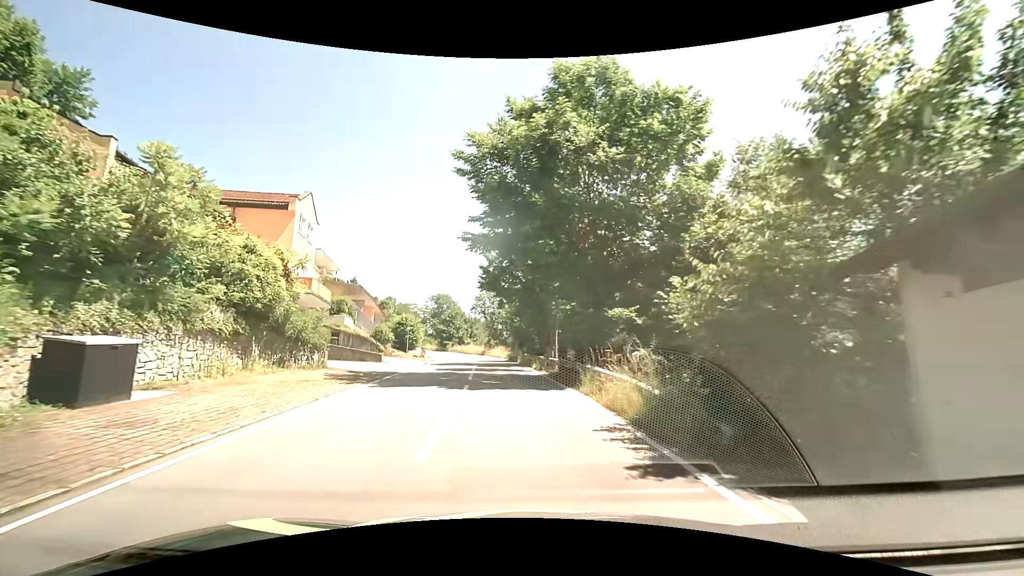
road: tertiary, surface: asphalt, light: Day
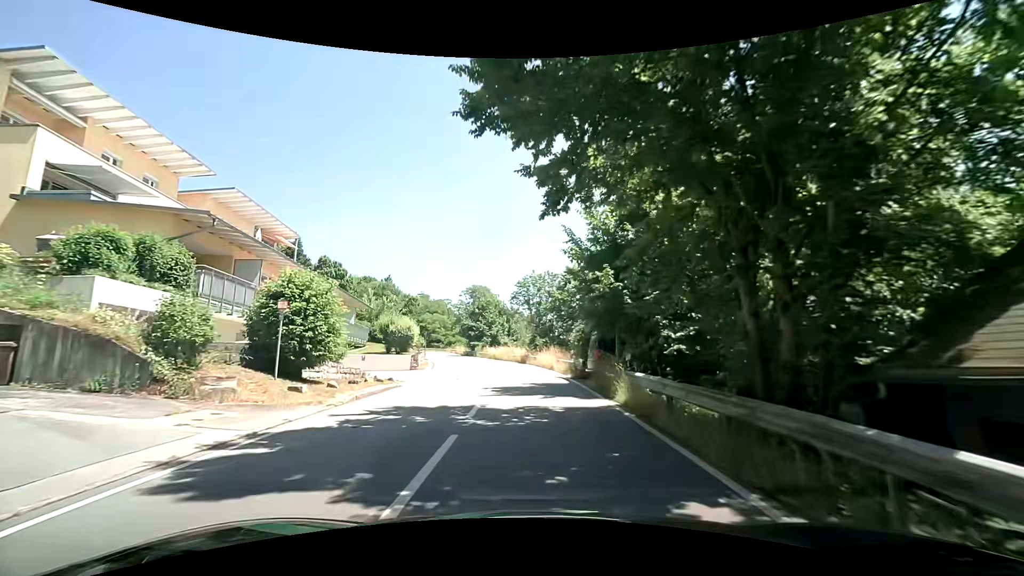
(-1.5, +26.2) m; -6°
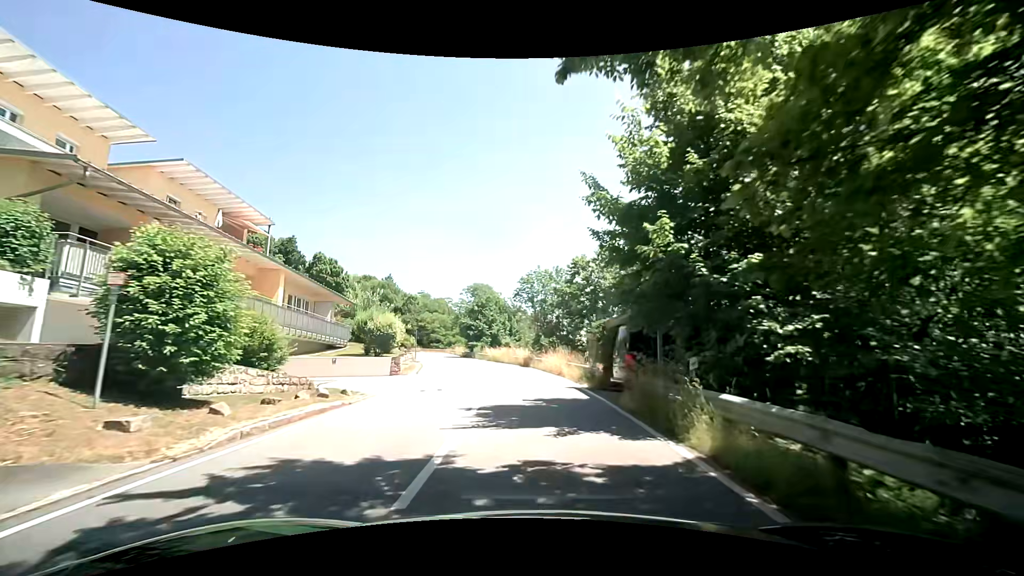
(0.0, +5.4) m; 0°
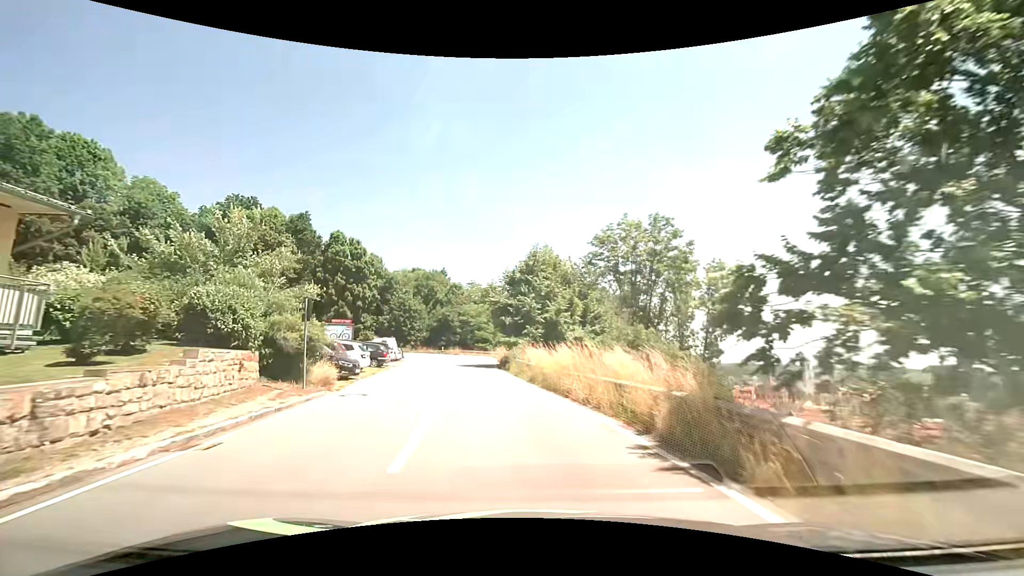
(-1.0, +28.8) m; -7°
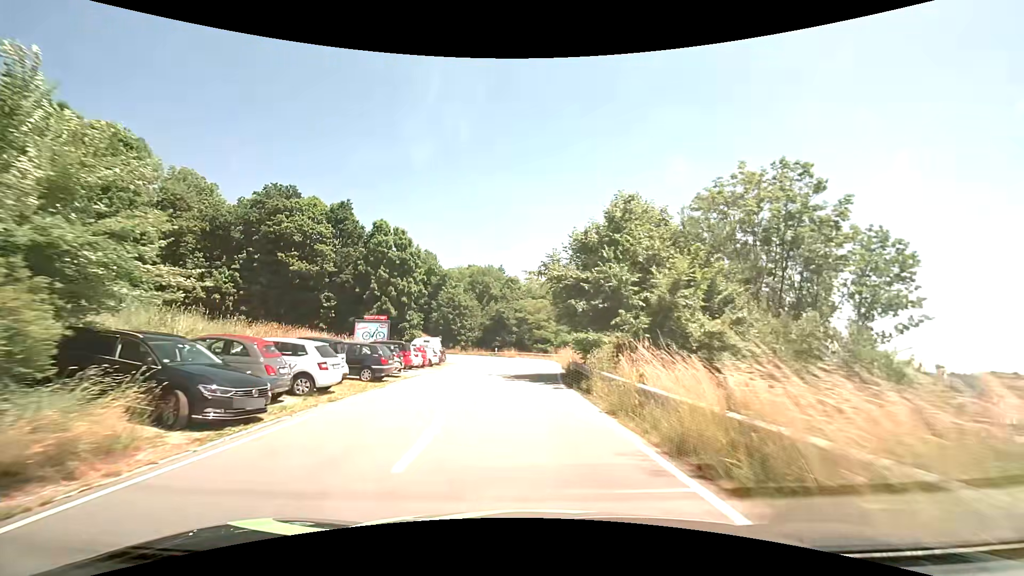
(-0.9, +12.0) m; -7°
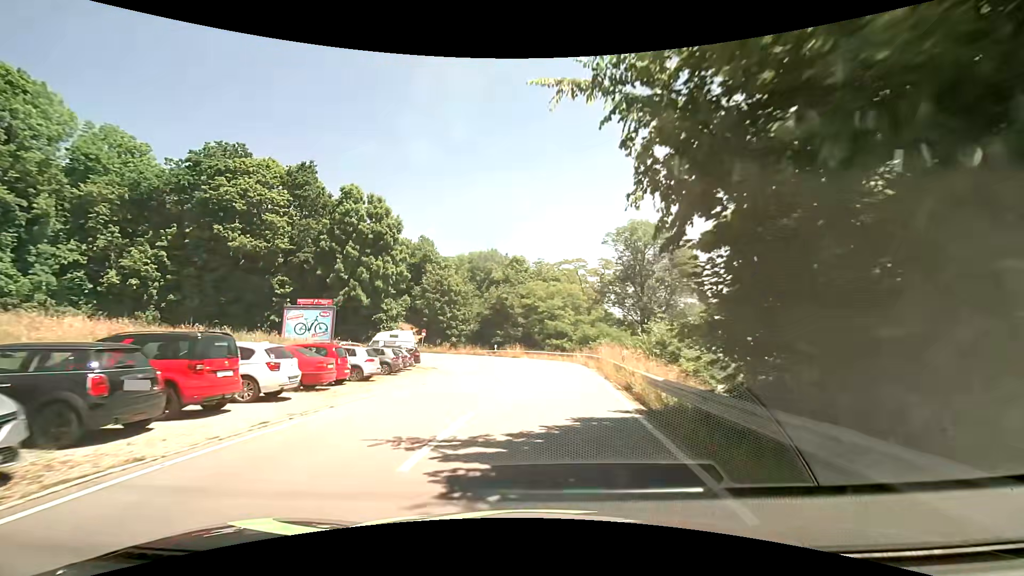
(-0.4, +18.1) m; -1°
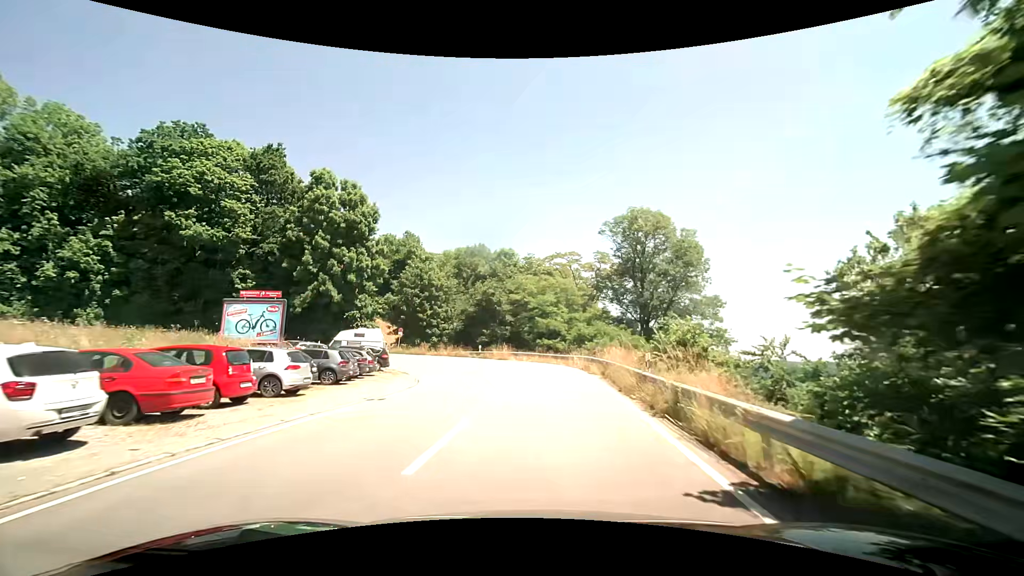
(0.0, +5.9) m; +1°
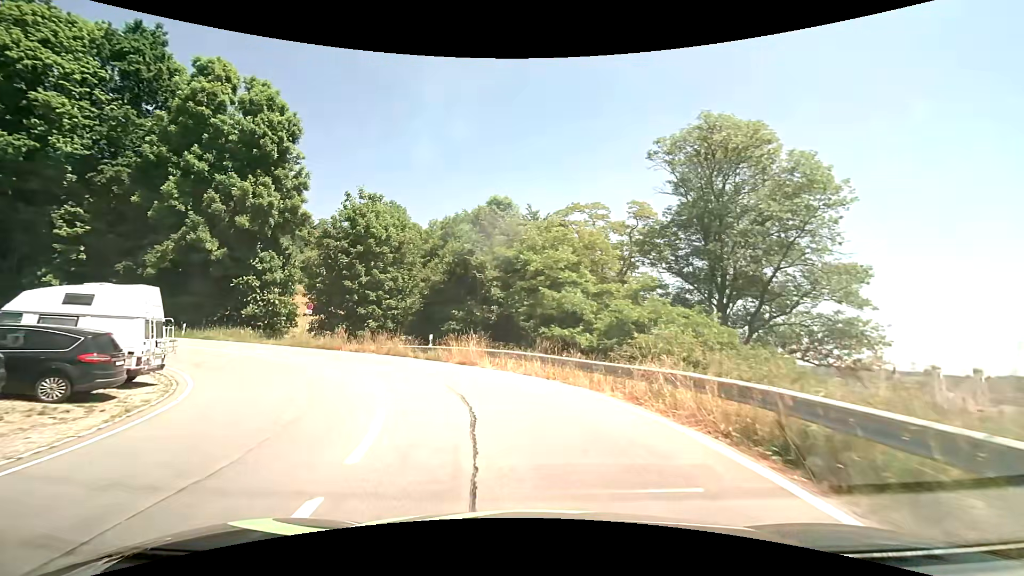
(+0.3, +22.1) m; -1°
(-1, +10) (-4, +19) (-11, +27) (-20, +31) (-30, +32) (-40, +30) (-48, +25) (-54, +18) (-58, +8) (-58, -2) m
